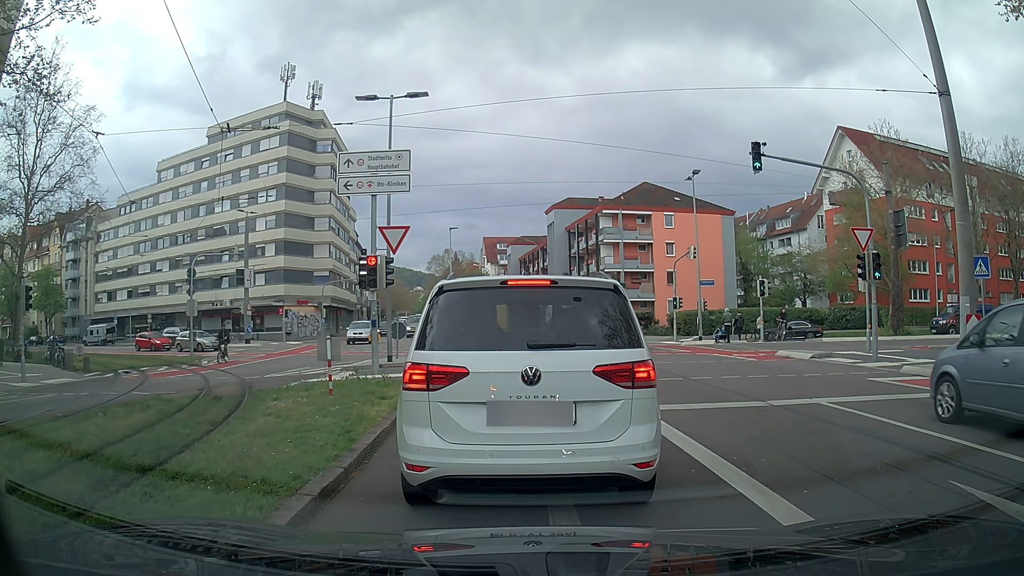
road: secondary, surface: asphalt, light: Day
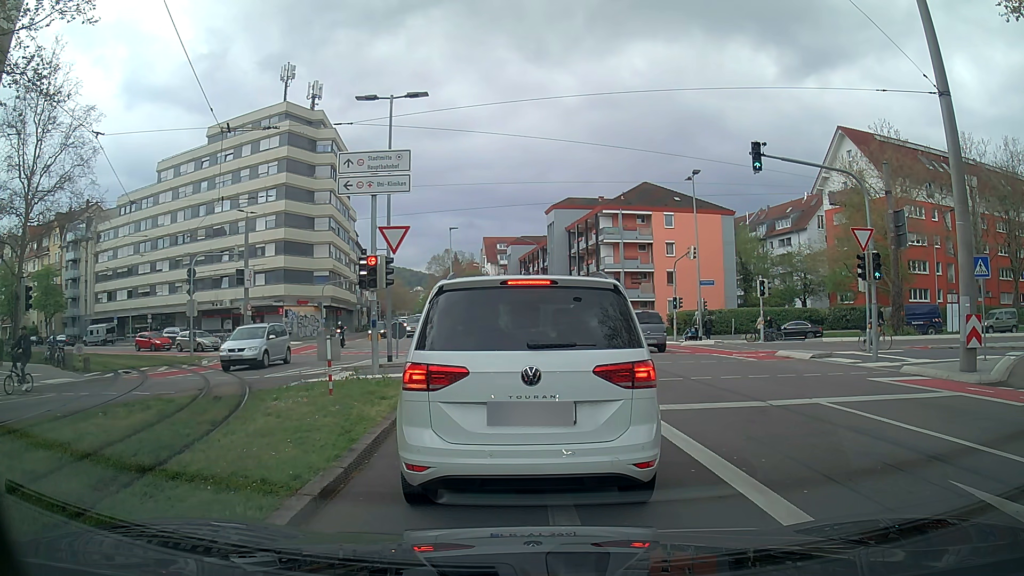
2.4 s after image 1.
(0.0, 0.0) m; 0°
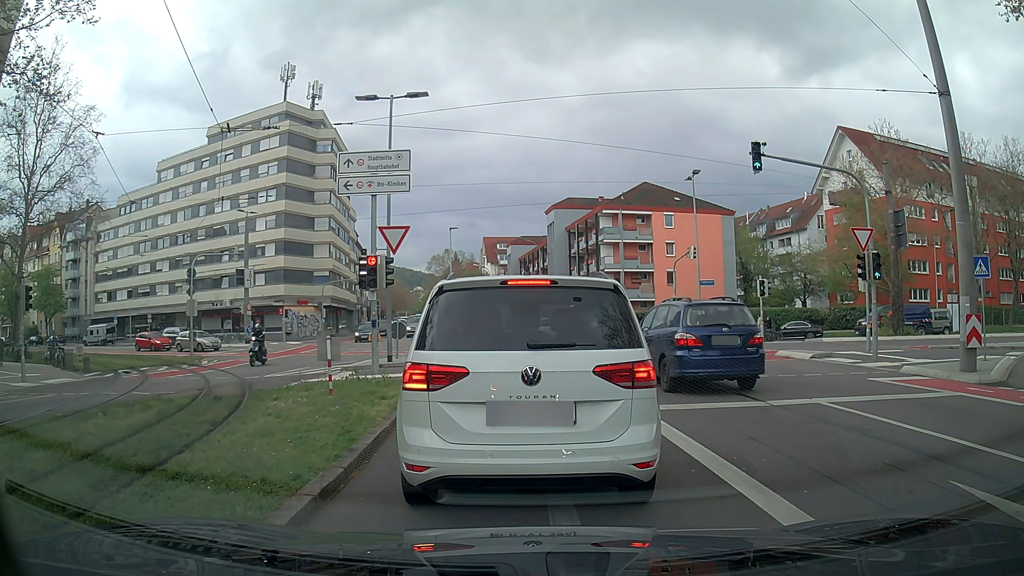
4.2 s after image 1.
(0.0, 0.0) m; 0°
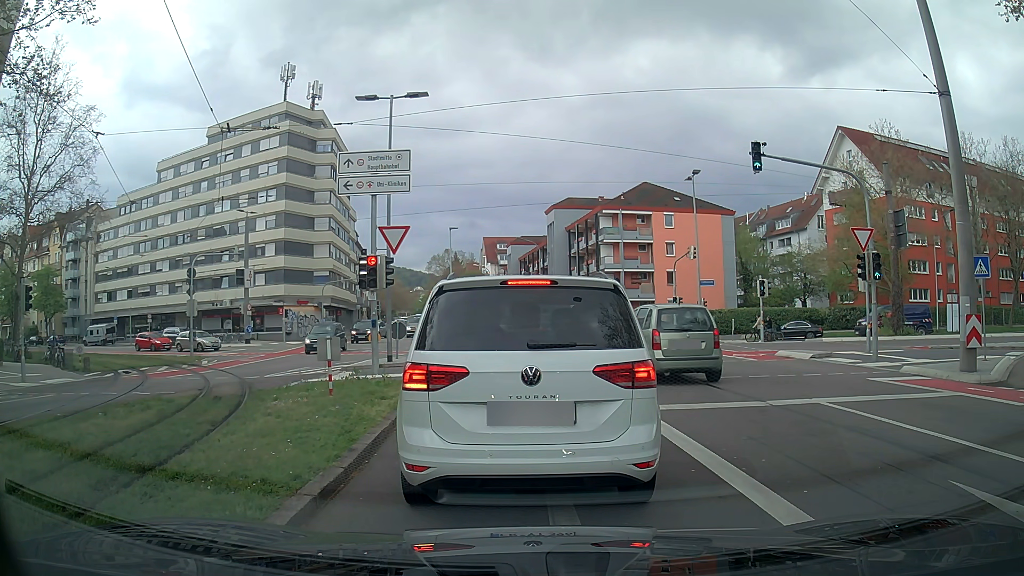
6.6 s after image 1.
(0.0, 0.0) m; 0°
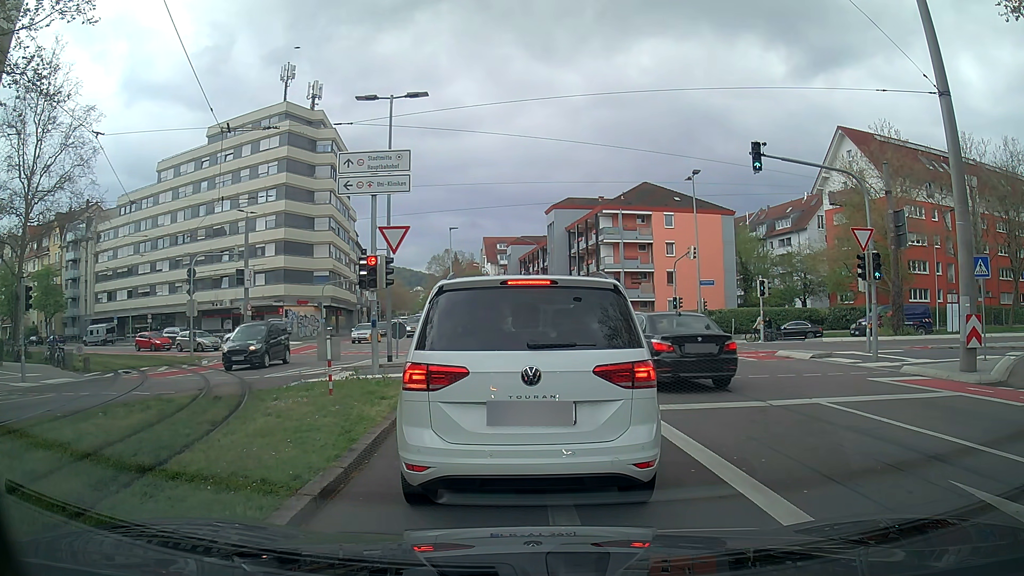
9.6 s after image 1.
(0.0, 0.0) m; 0°
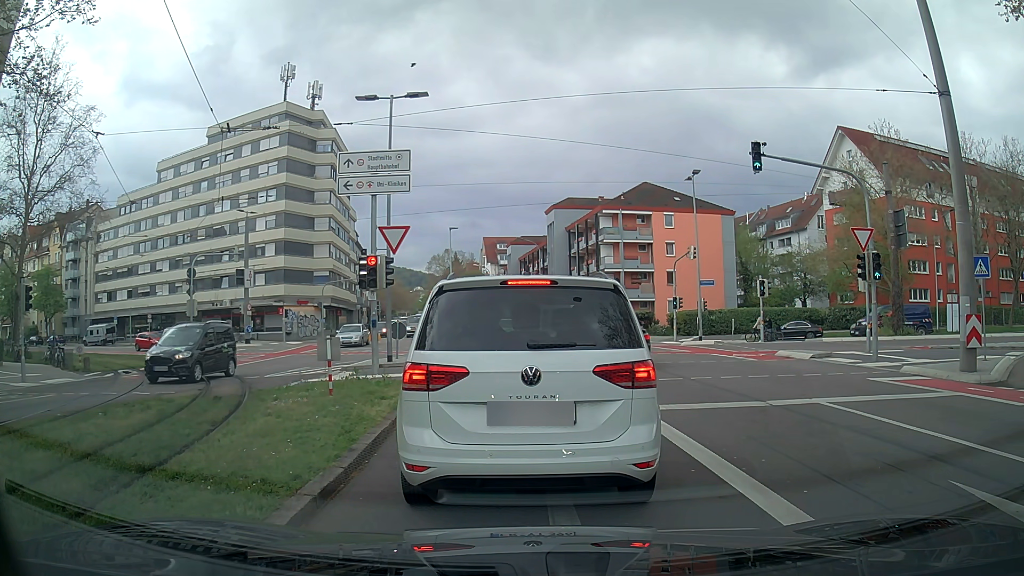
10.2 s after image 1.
(0.0, 0.0) m; 0°
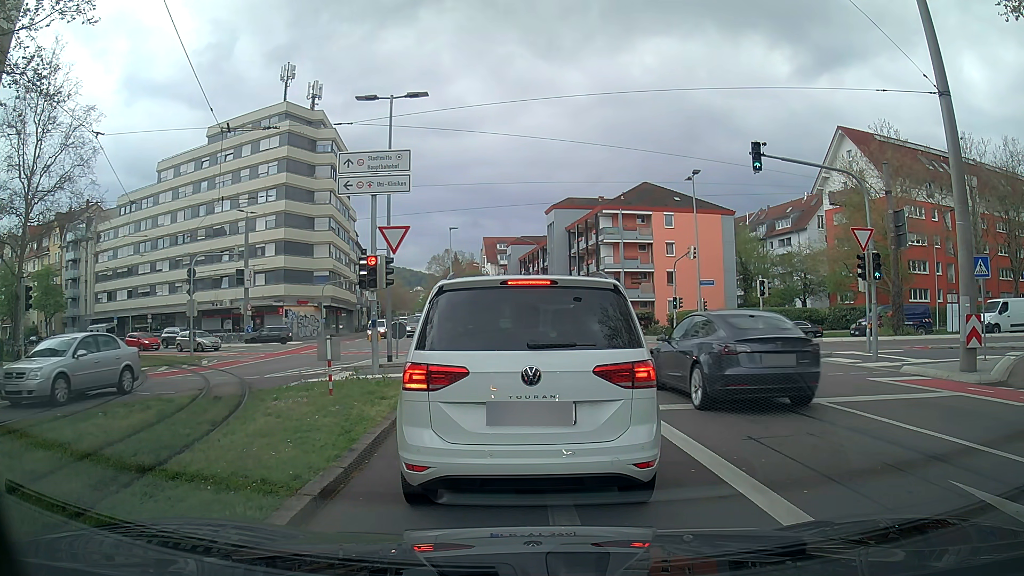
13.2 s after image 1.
(0.0, 0.0) m; 0°
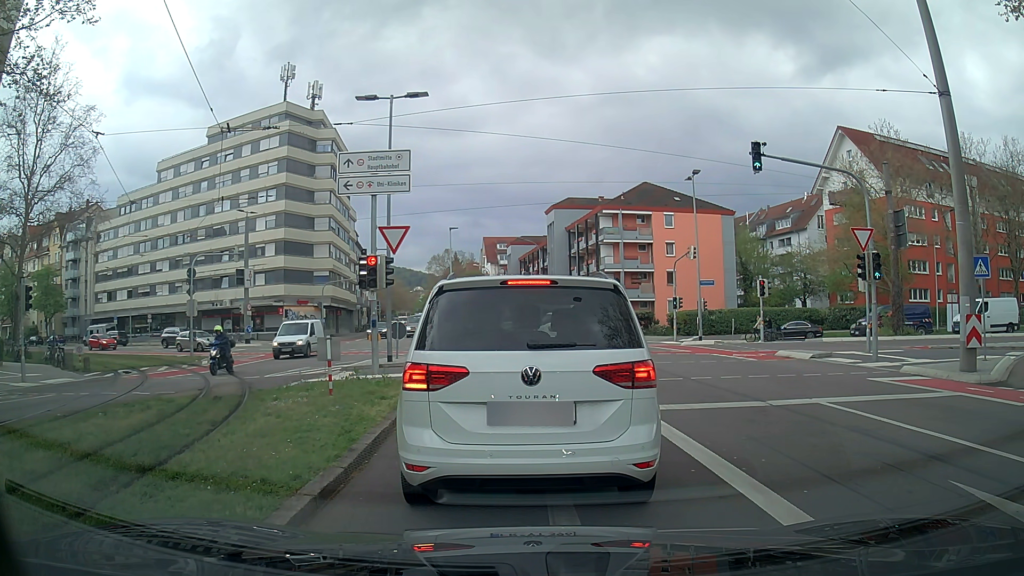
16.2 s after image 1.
(0.0, 0.0) m; 0°
